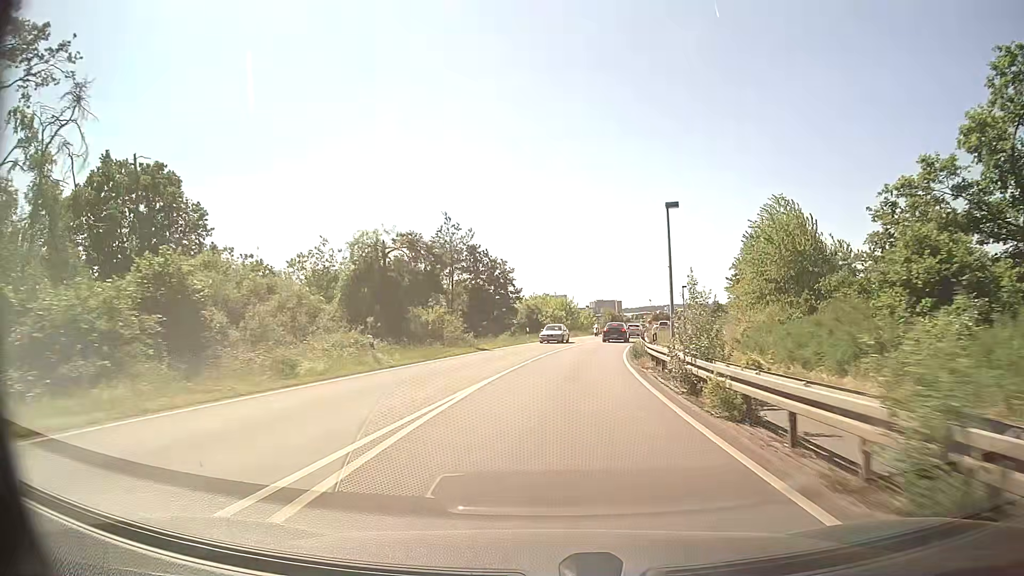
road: primary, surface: asphalt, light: Day
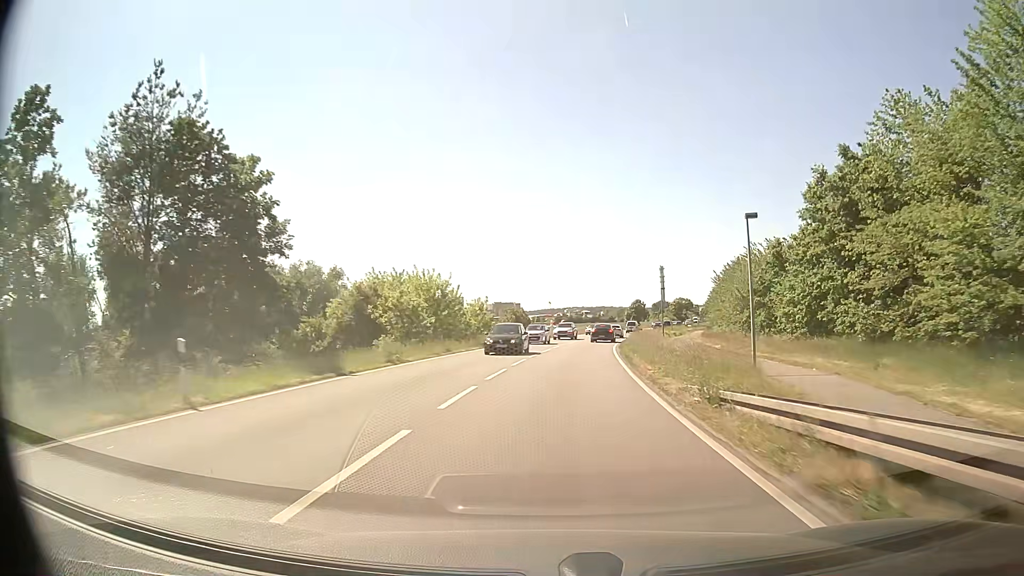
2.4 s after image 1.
(+2.8, +41.1) m; +8°
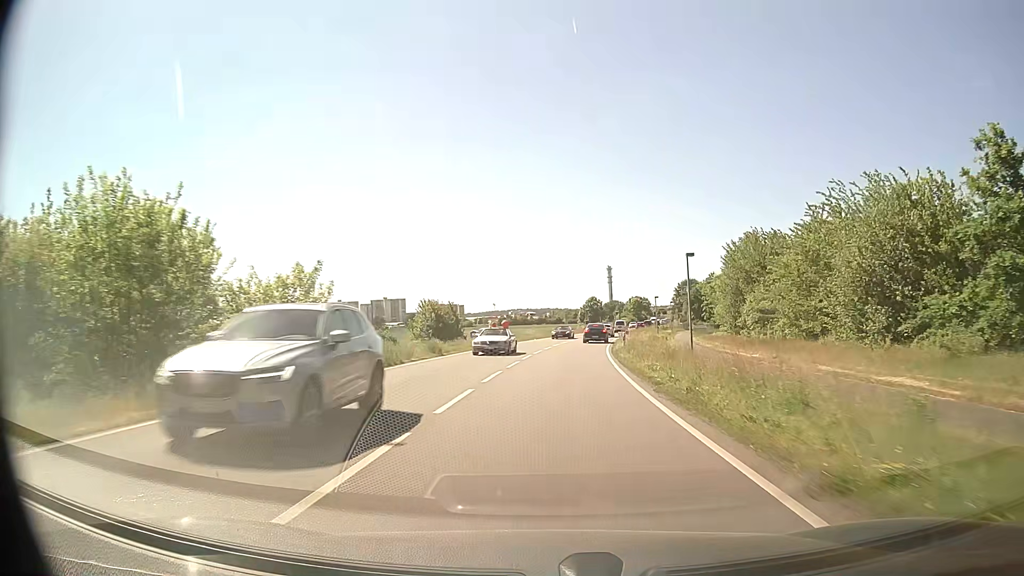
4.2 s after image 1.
(+1.3, +30.6) m; +5°
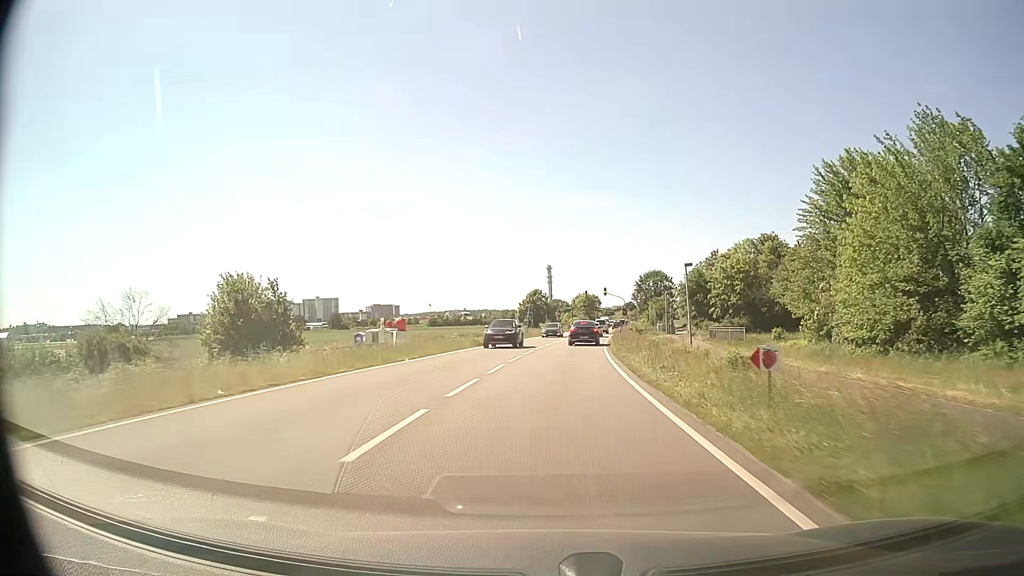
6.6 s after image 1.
(+1.8, +40.0) m; +5°
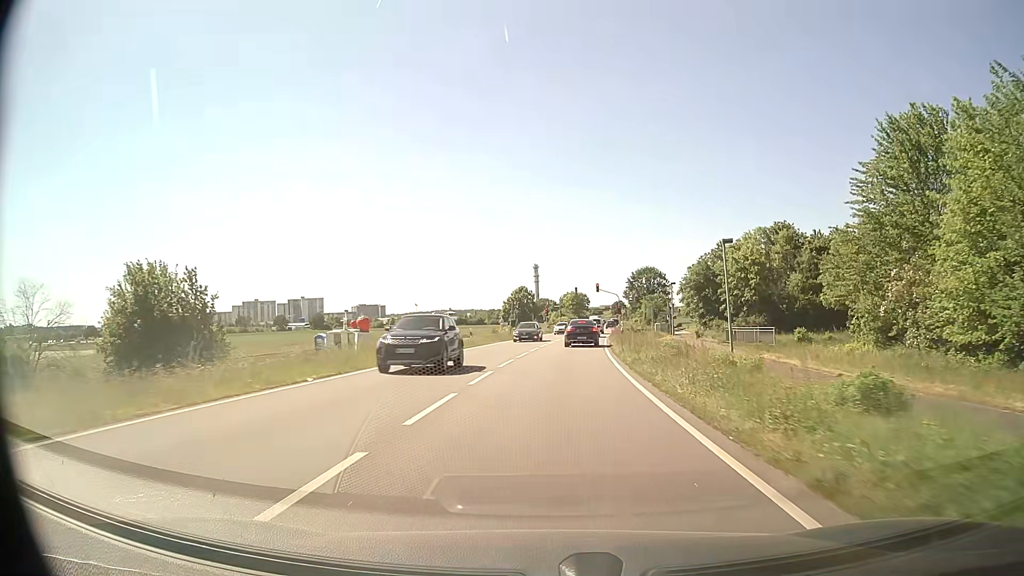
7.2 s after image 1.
(+0.1, +9.5) m; +1°
(0, +10) (0, +20) (+1, +30) (+2, +40) (+3, +50) (+4, +60) (+5, +70) (+6, +80) (+7, +90) (+8, +100) m
